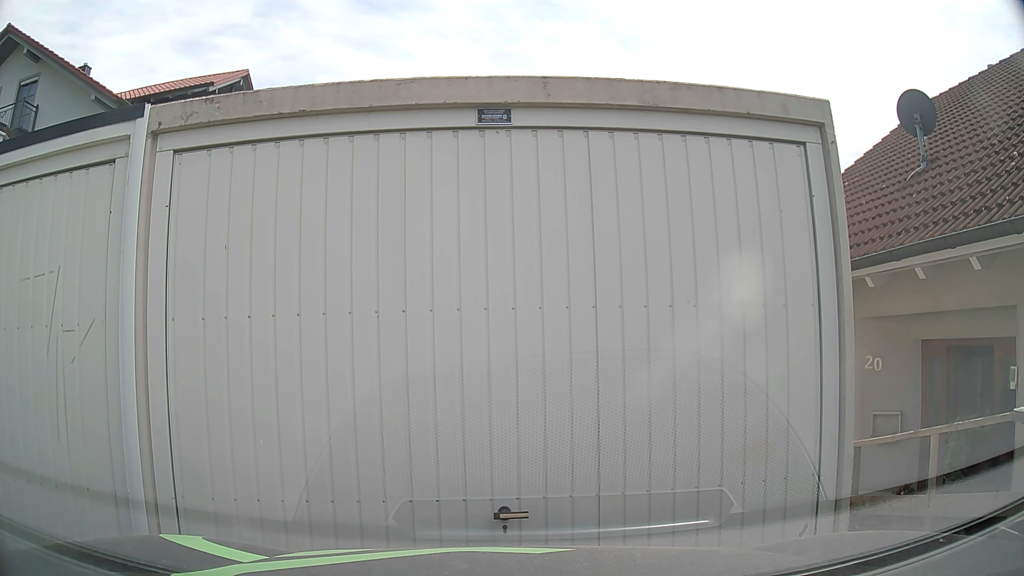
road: residential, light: Day
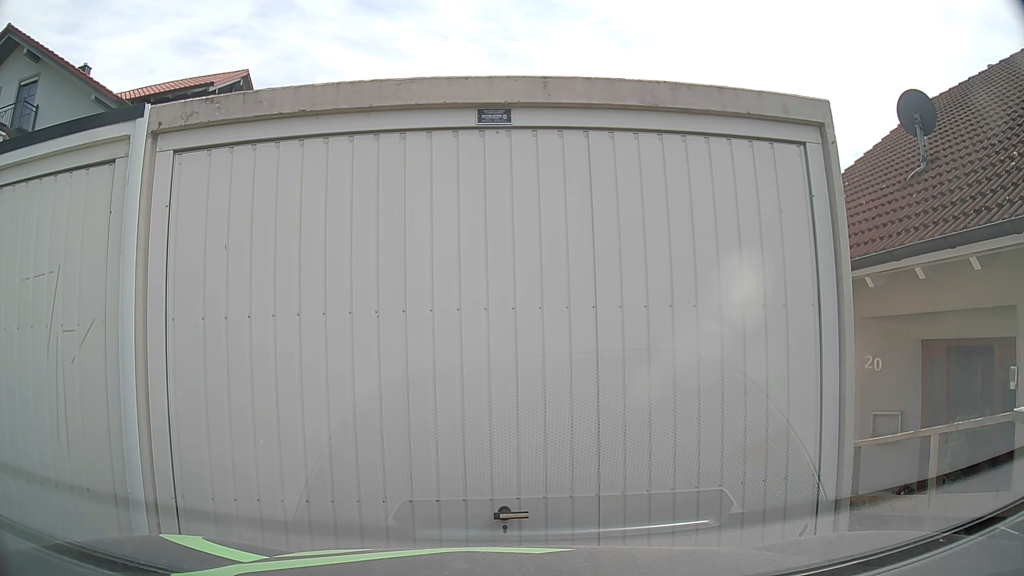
(0.0, 0.0) m; 0°
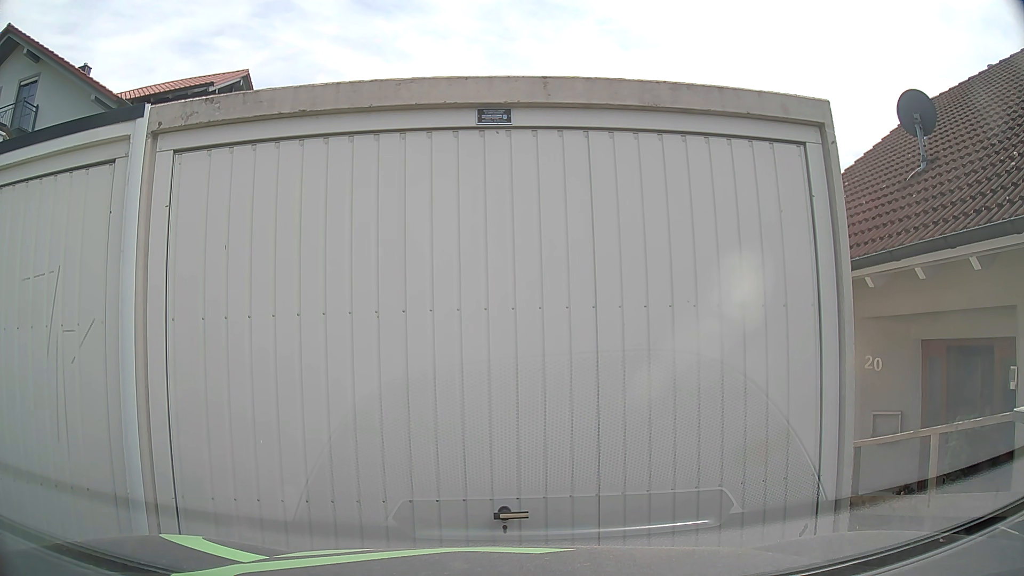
(0.0, 0.0) m; 0°
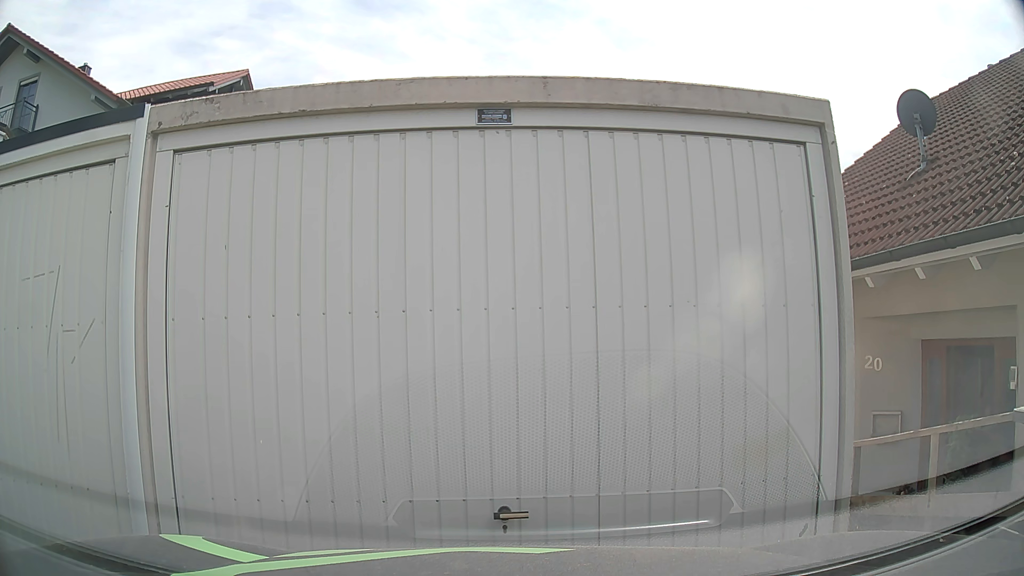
(0.0, 0.0) m; 0°
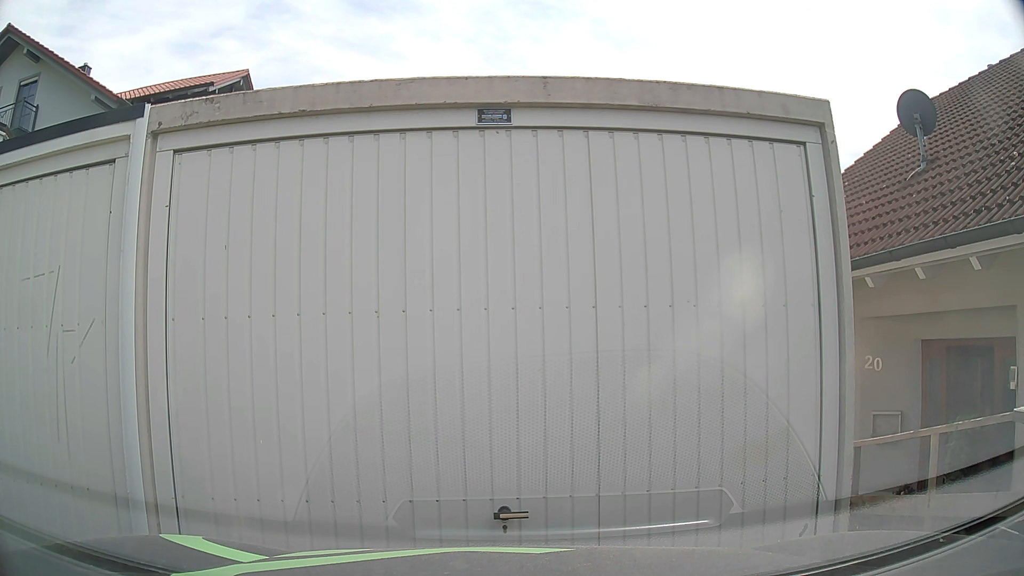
(0.0, 0.0) m; 0°
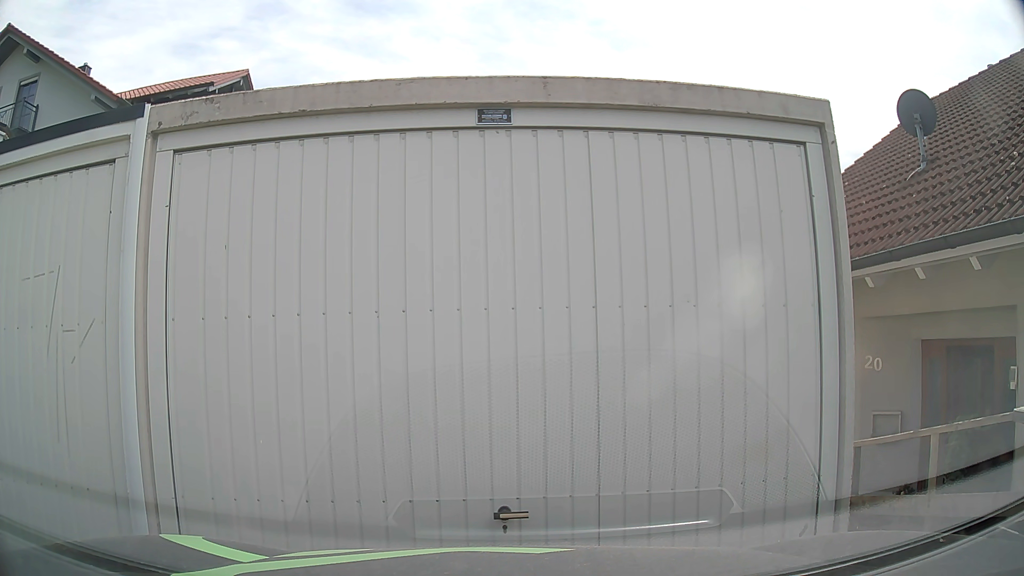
(0.0, 0.0) m; 0°
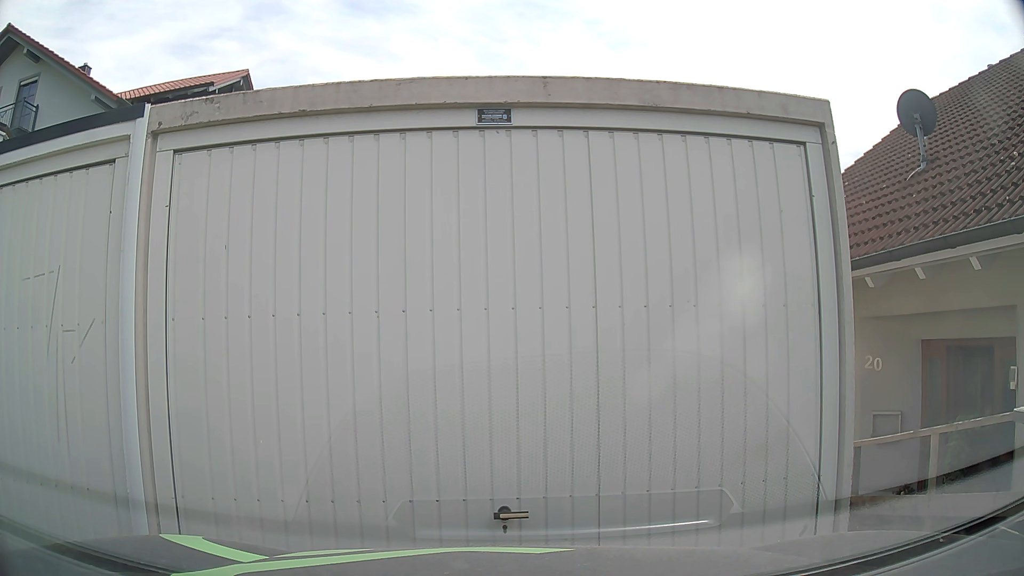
(0.0, 0.0) m; 0°
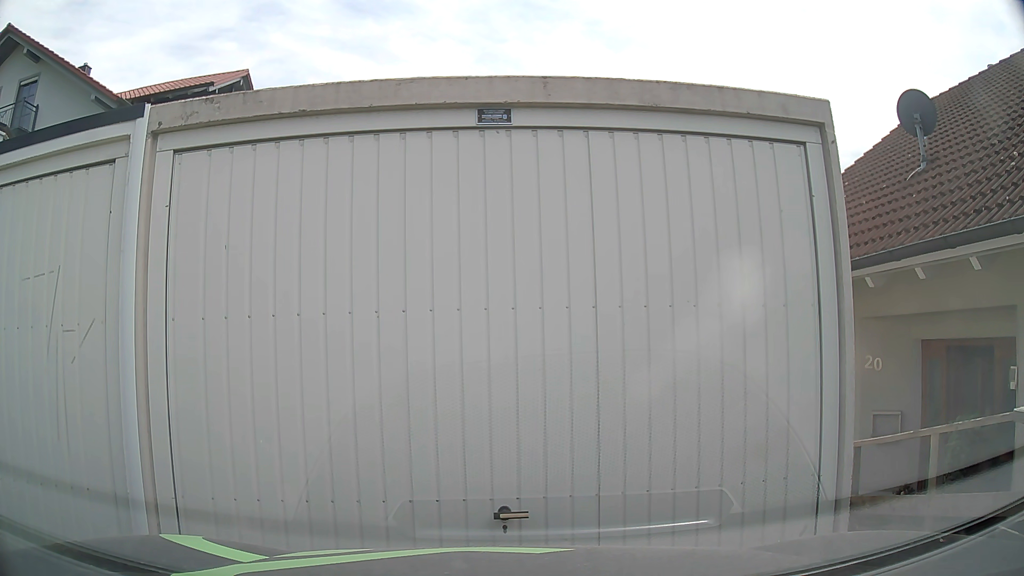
(0.0, 0.0) m; 0°
